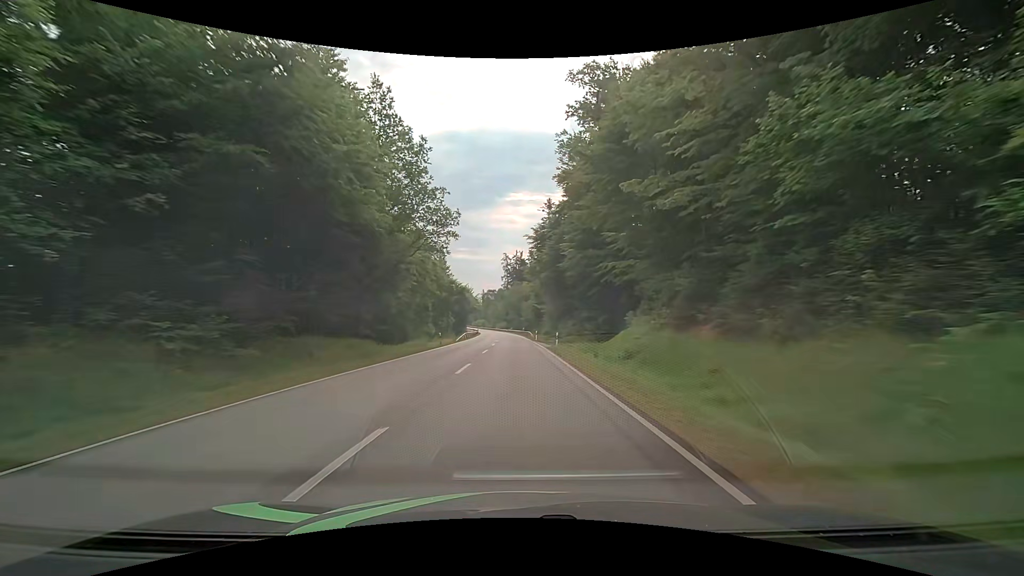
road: secondary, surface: asphalt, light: Day
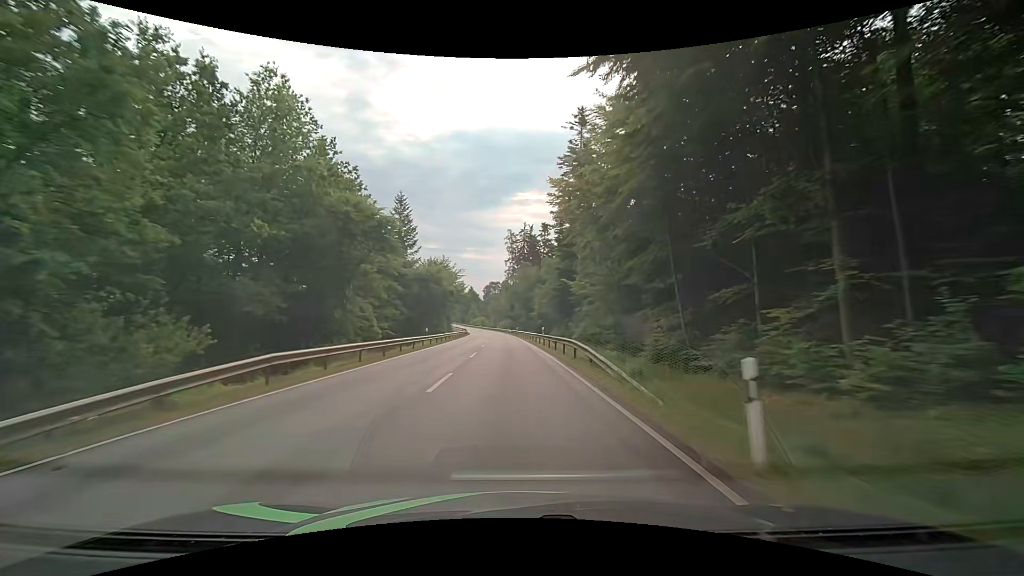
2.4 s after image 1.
(-0.1, +52.0) m; -1°
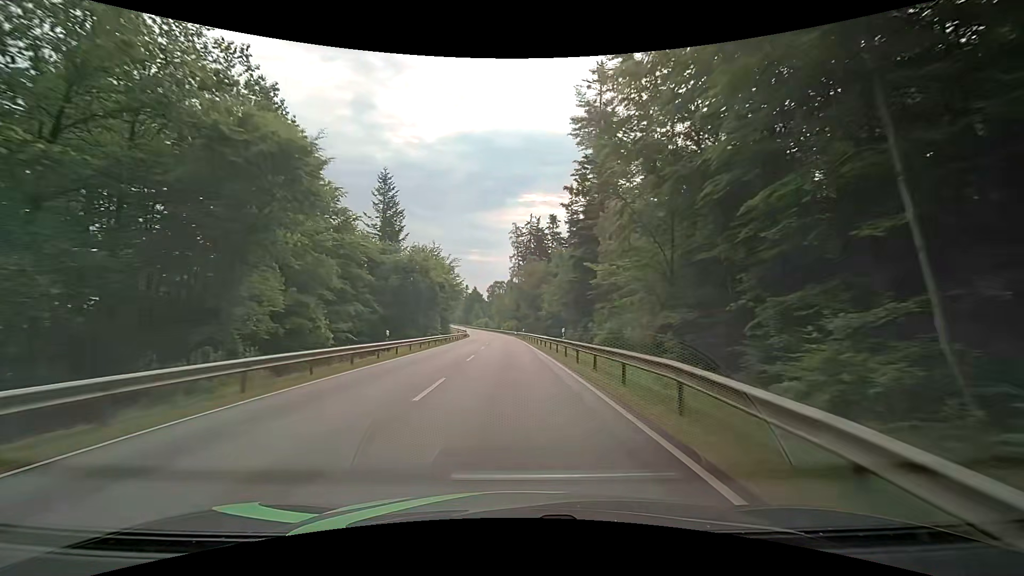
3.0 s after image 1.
(-0.1, +13.2) m; -1°
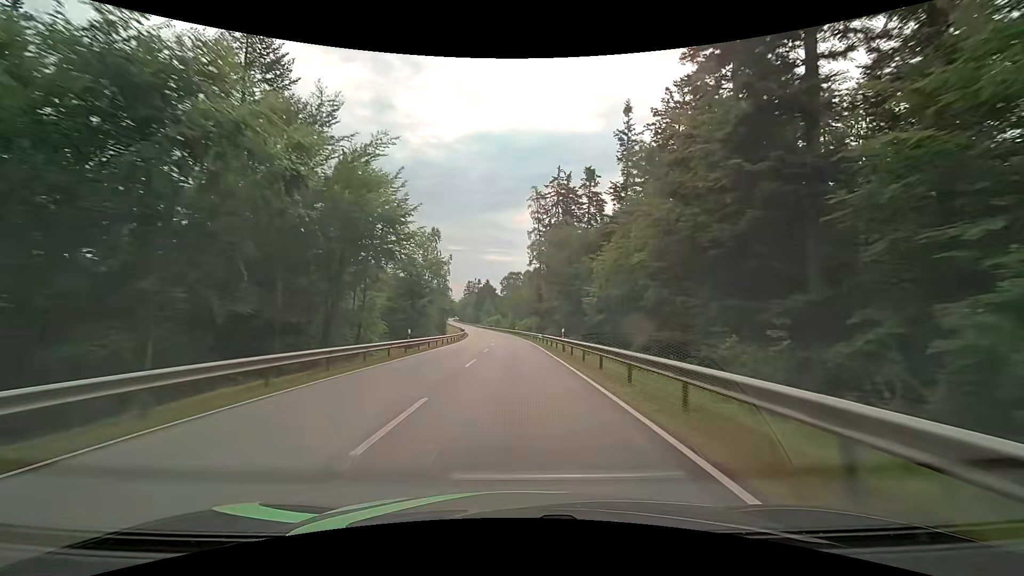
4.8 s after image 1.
(-0.6, +39.9) m; -2°
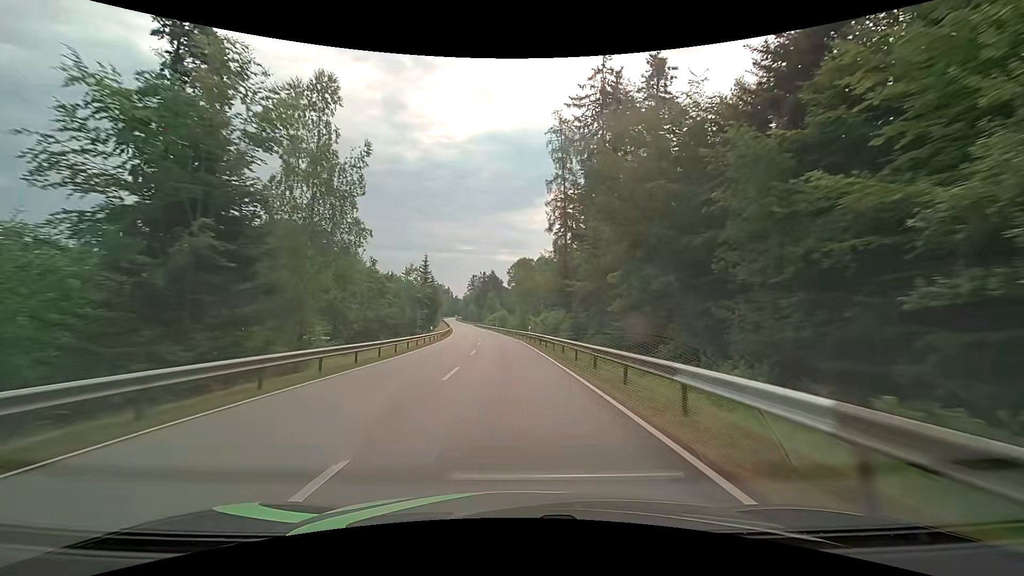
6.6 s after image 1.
(-0.4, +40.4) m; -1°
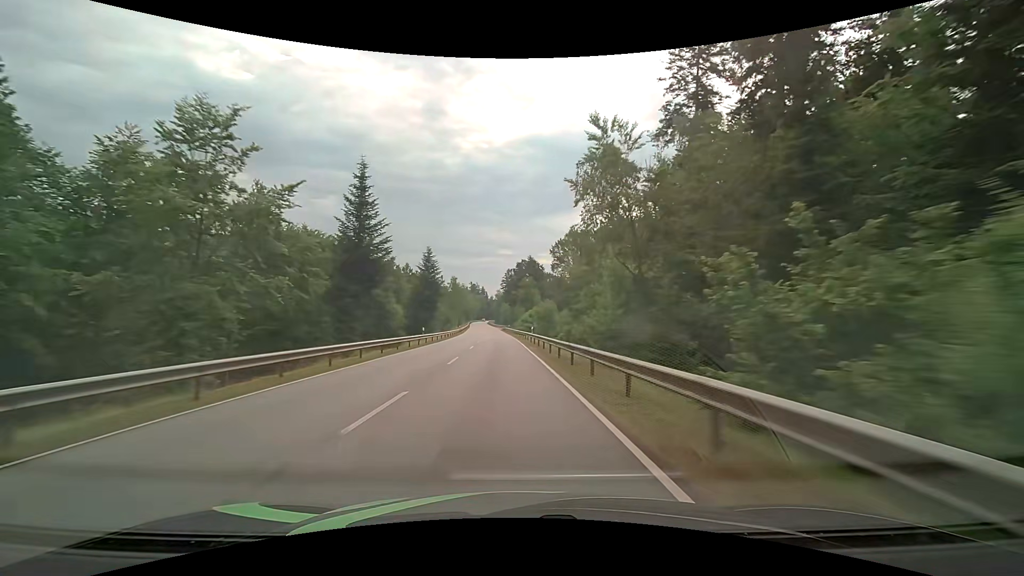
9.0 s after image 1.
(-1.8, +54.5) m; -5°
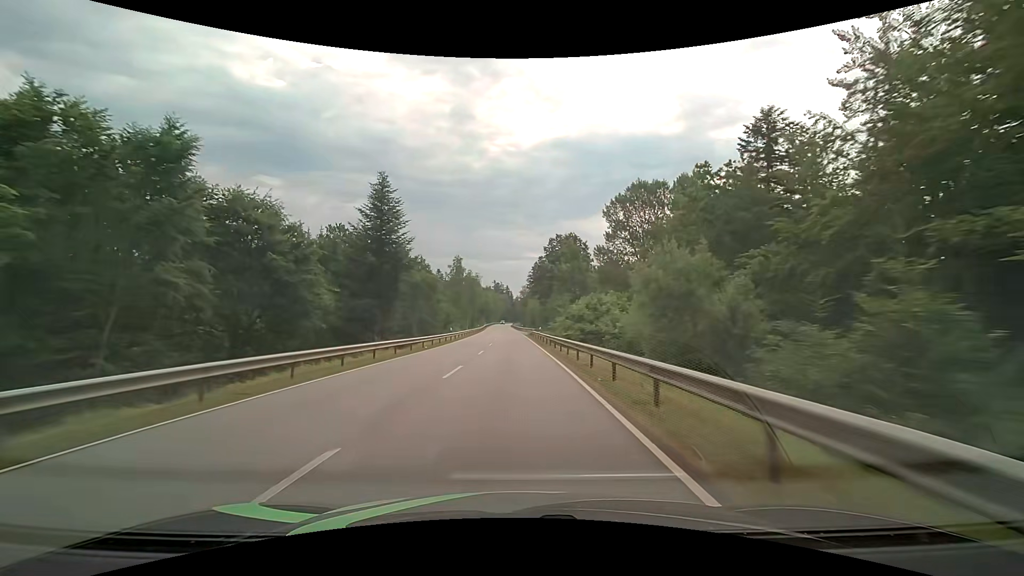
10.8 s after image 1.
(-1.2, +40.9) m; -4°
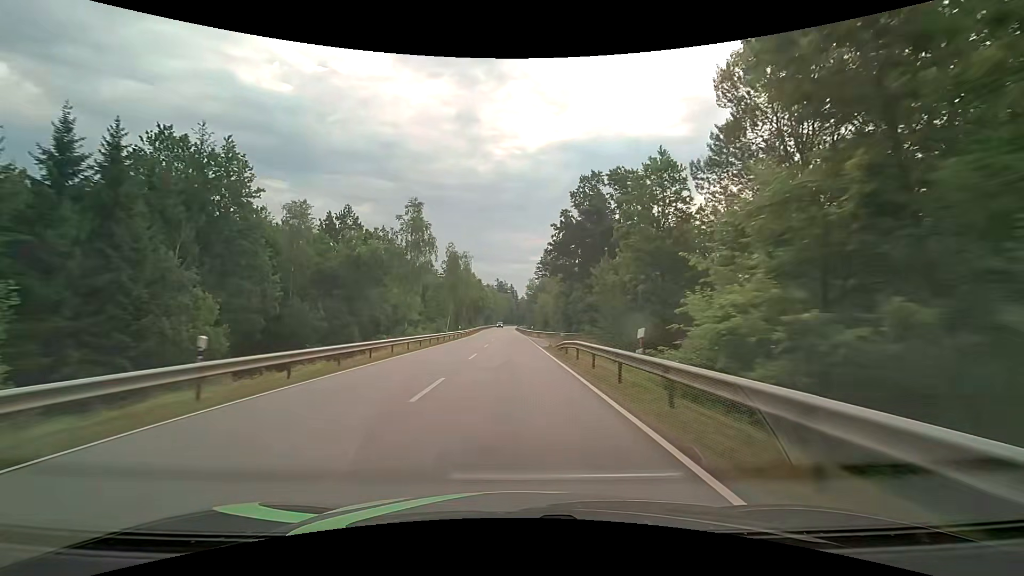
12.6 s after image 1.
(+0.1, +40.5) m; 0°
(0, +10) (0, +20) (0, +30) (0, +40) (0, +50) (-1, +60) (-1, +70) (-1, +80) (-1, +90) (-1, +100) m
